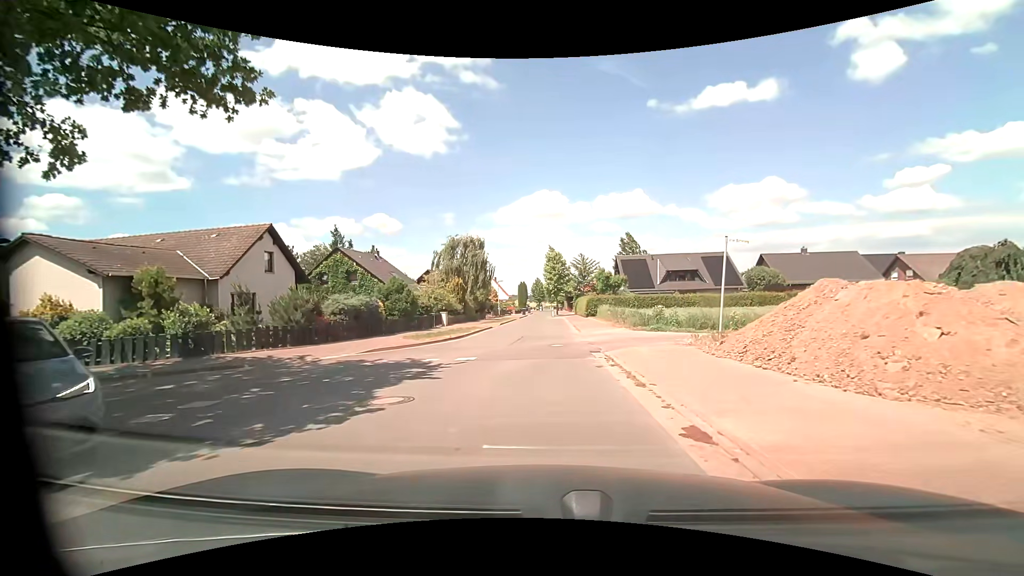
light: Day
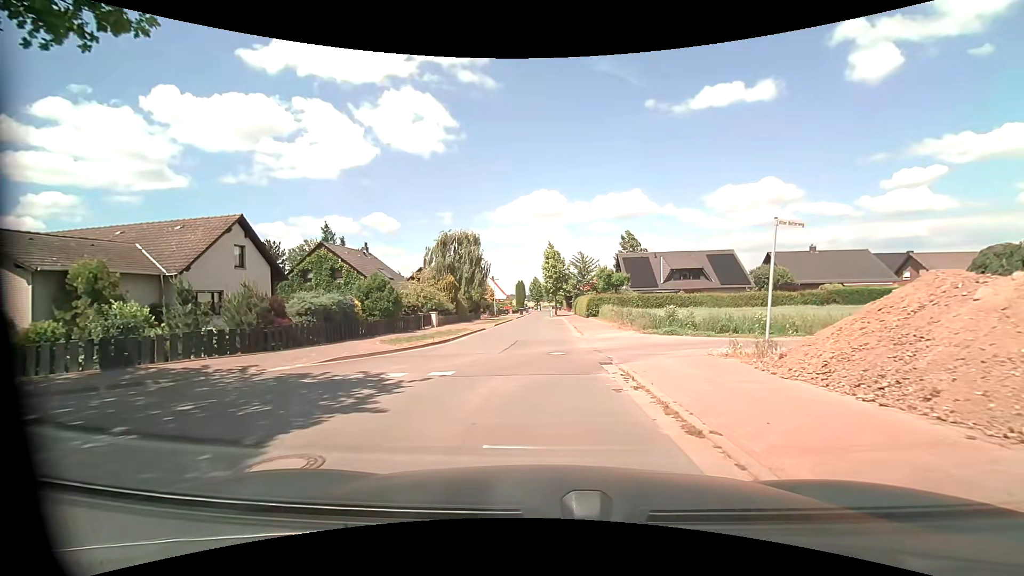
(0.0, +3.0) m; 0°
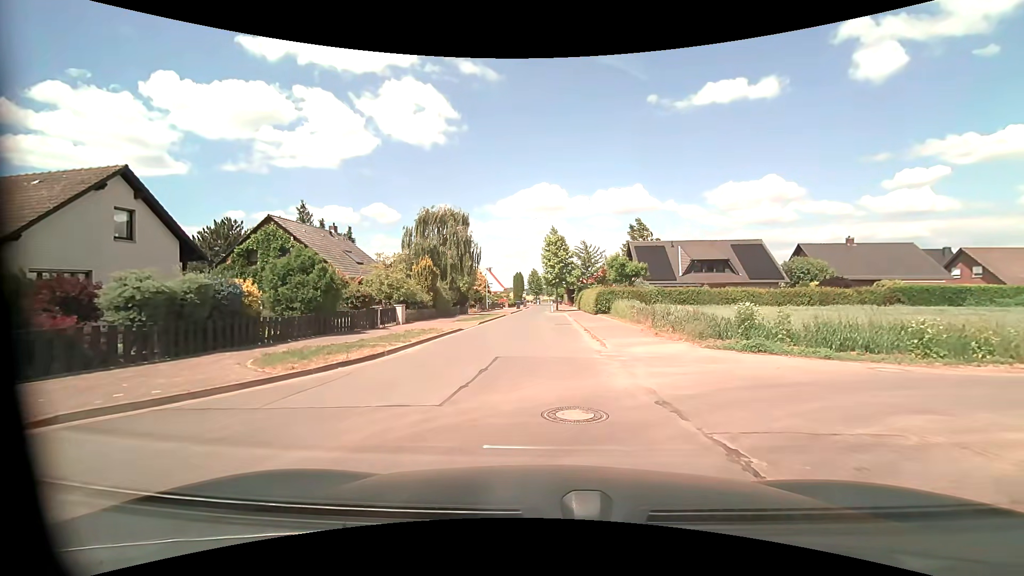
(0.0, +8.3) m; 0°
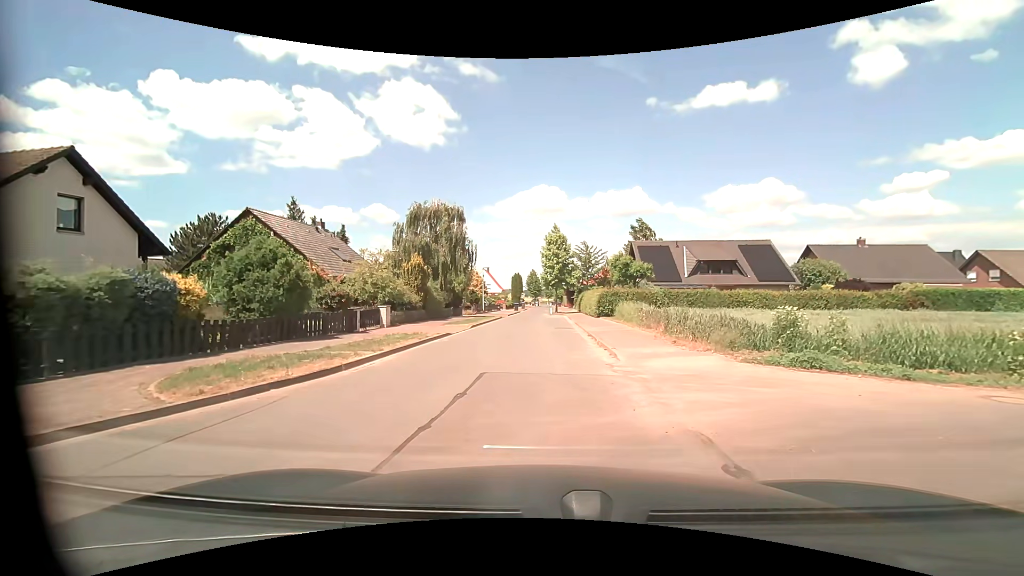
(0.0, +2.5) m; +1°
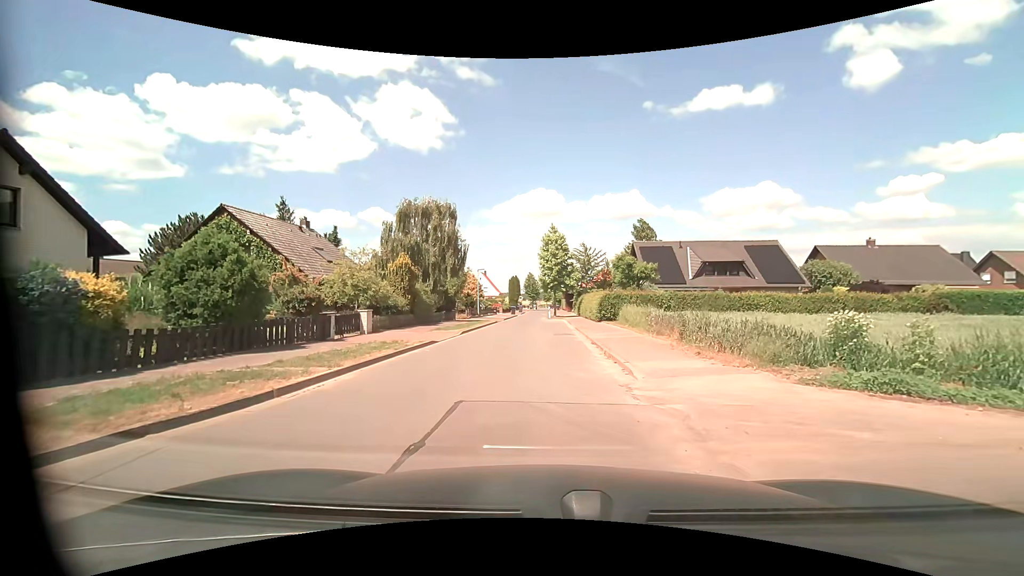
(0.0, +2.4) m; 0°
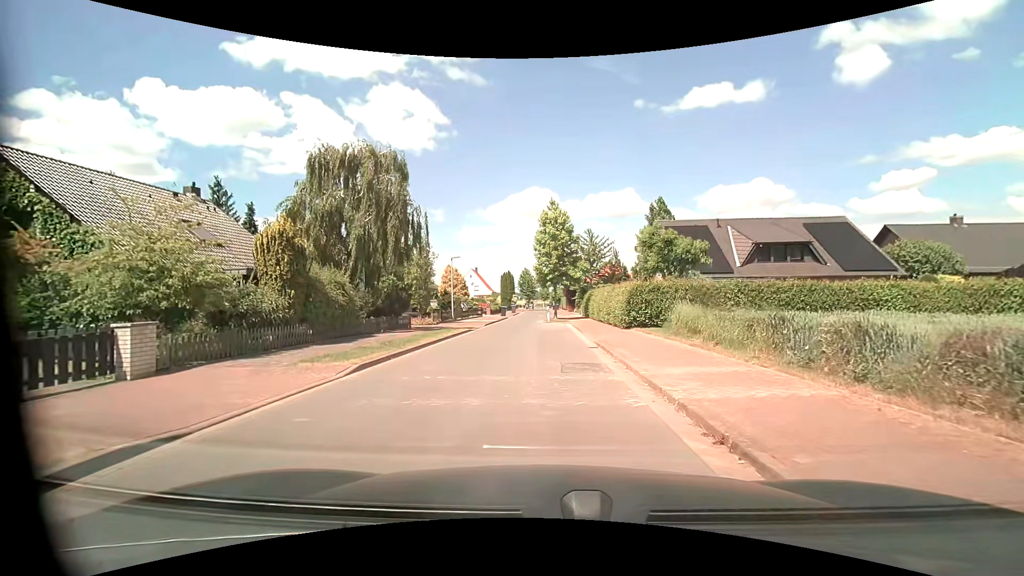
(0.0, +12.9) m; 0°
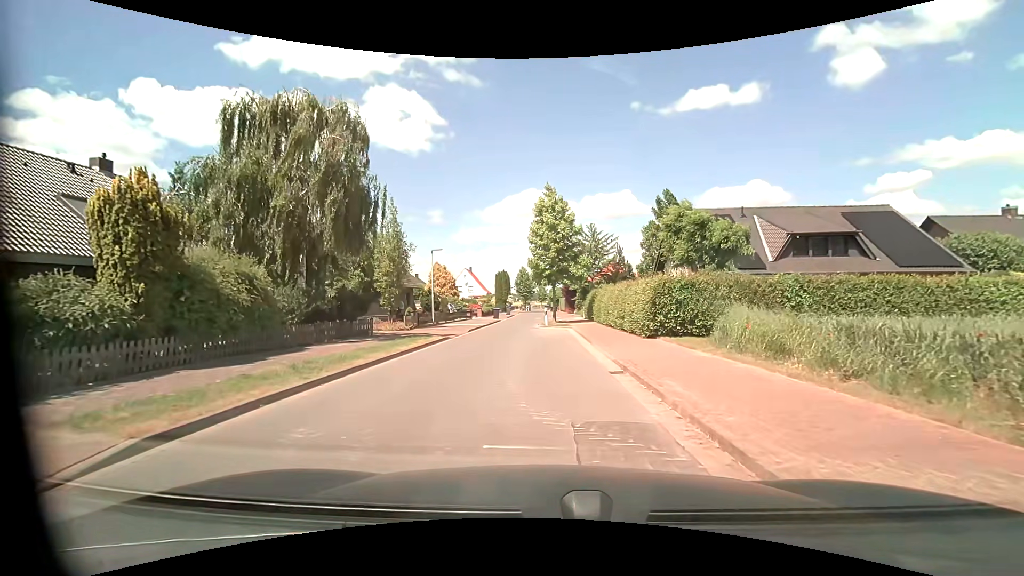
(0.0, +5.7) m; 0°
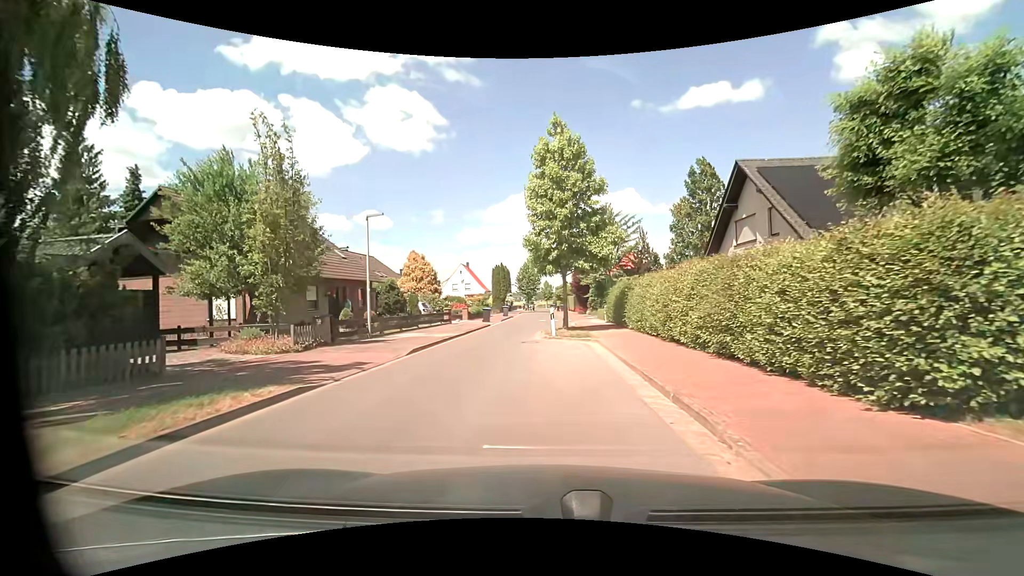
(0.0, +12.2) m; 0°
(-1, +10) (-2, +20) (-2, +30) (0, +40) (0, +50) (-1, +60) (-1, +70) (-1, +80) (-1, +90) (-1, +100) m
